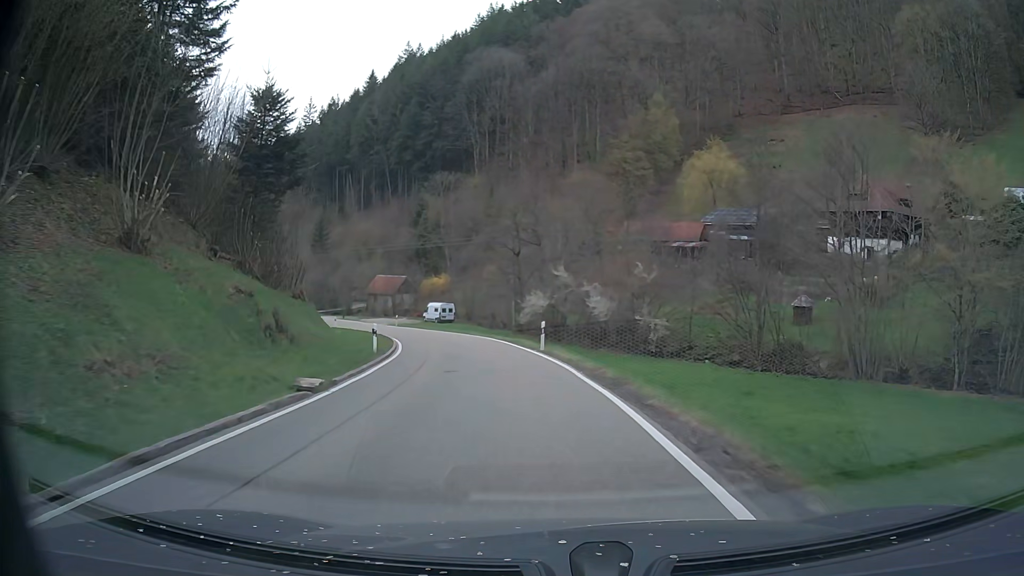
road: tertiary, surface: asphalt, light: Day
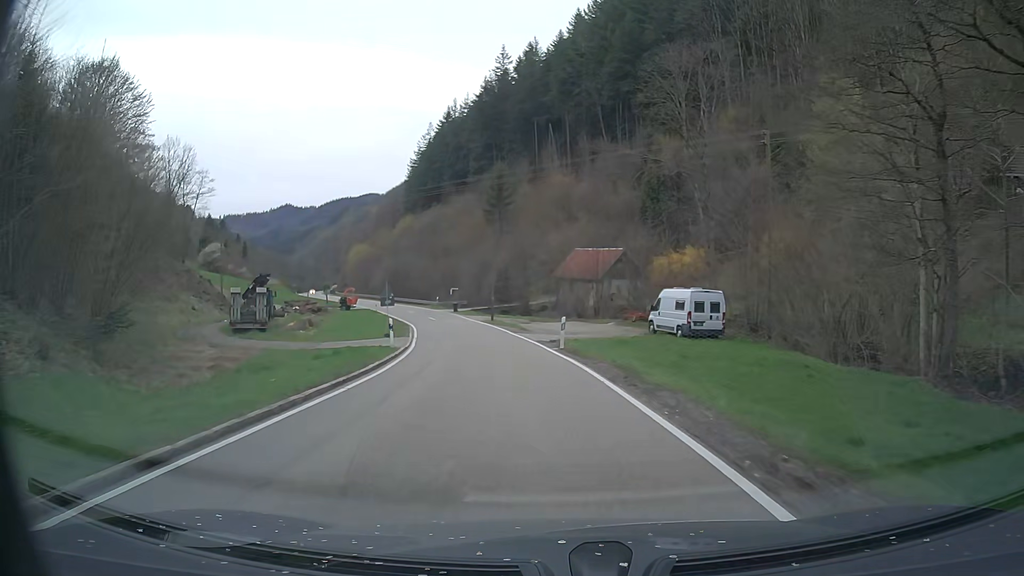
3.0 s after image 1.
(-7.8, +46.8) m; -20°
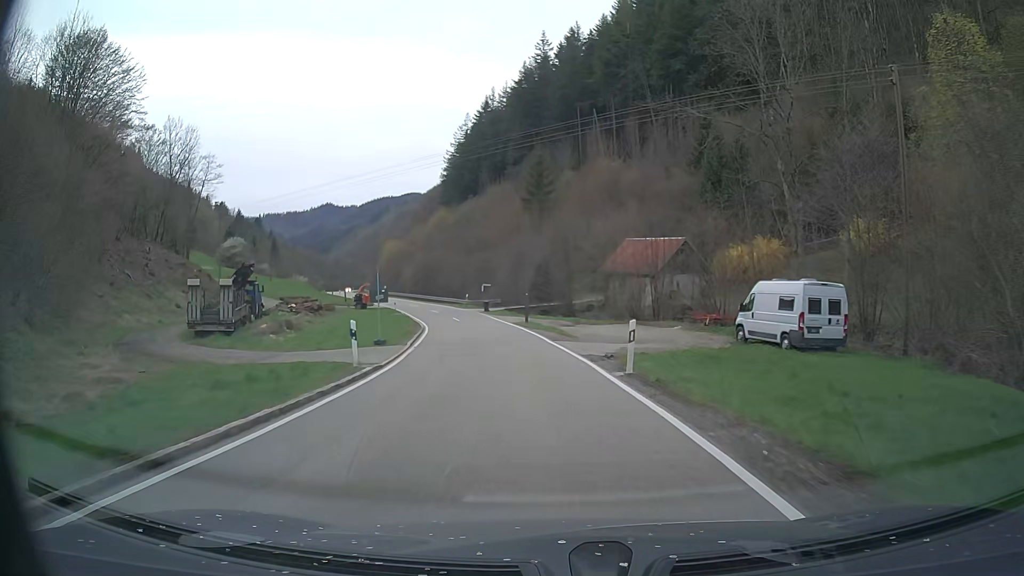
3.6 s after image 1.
(-0.4, +9.8) m; -4°
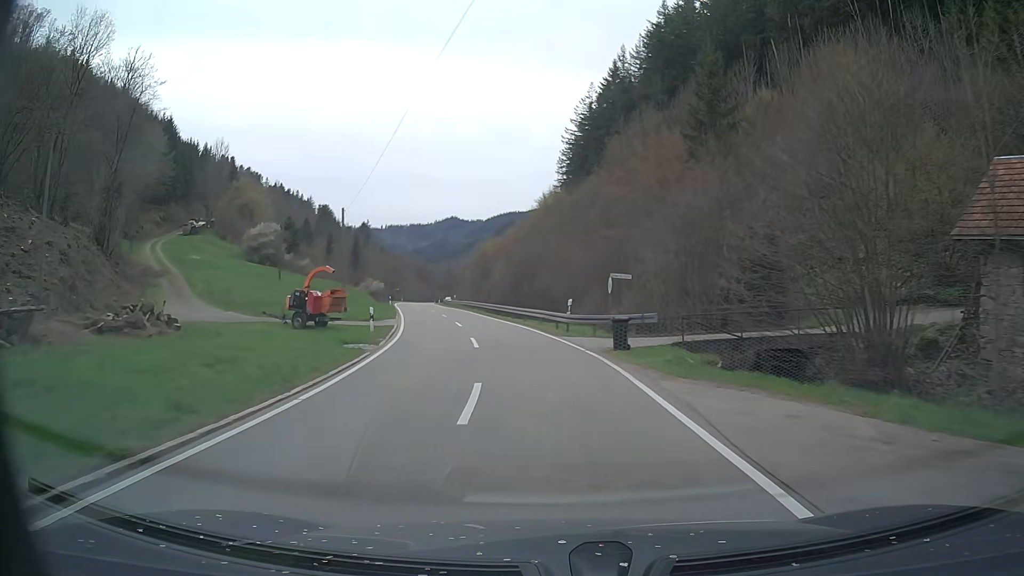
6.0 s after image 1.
(-4.0, +39.5) m; -11°
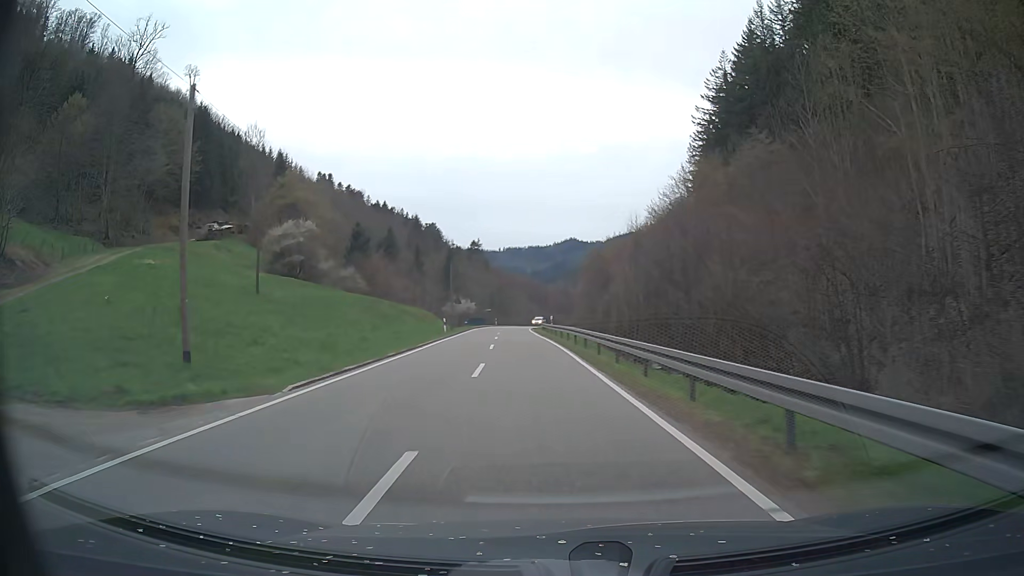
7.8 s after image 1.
(-2.5, +29.3) m; -10°
(0, +10) (-1, +20) (-1, +30) (-2, +40) (-3, +50) (-3, +60) (-4, +70) (-4, +80) (-4, +90) (-4, +100) m
